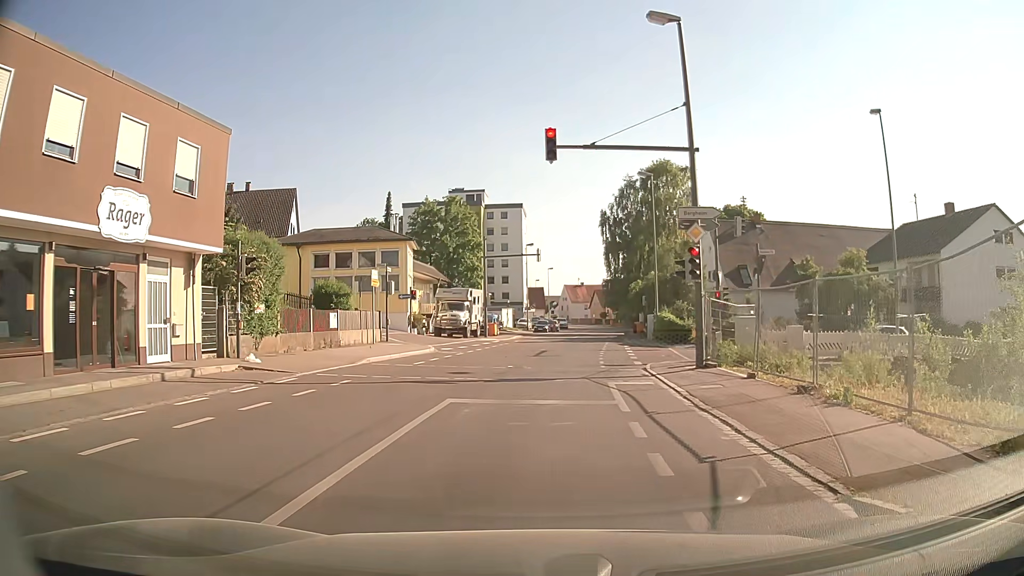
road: secondary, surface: asphalt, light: Day
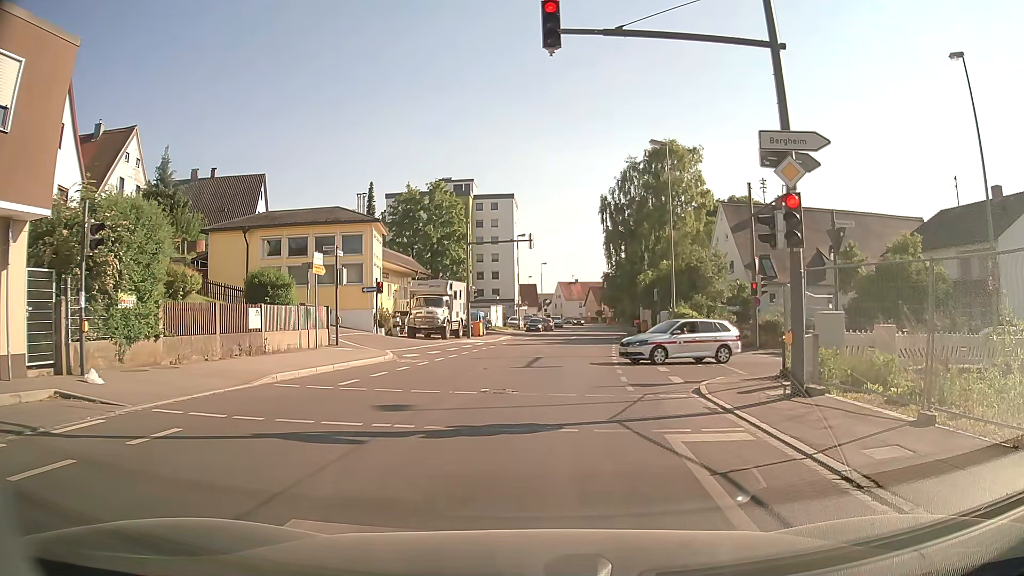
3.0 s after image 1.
(0.0, +7.2) m; +1°
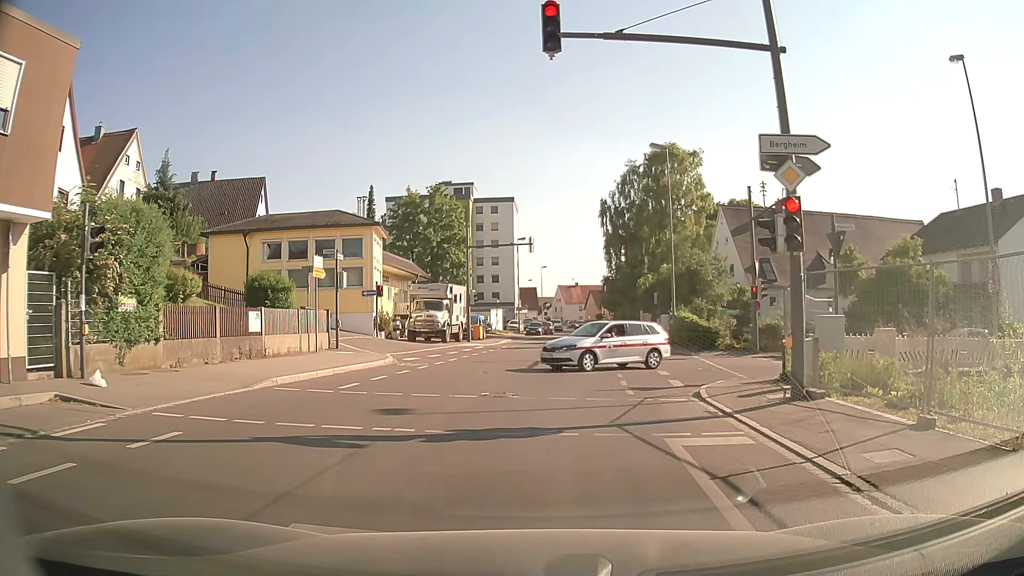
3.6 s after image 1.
(0.0, +0.1) m; 0°
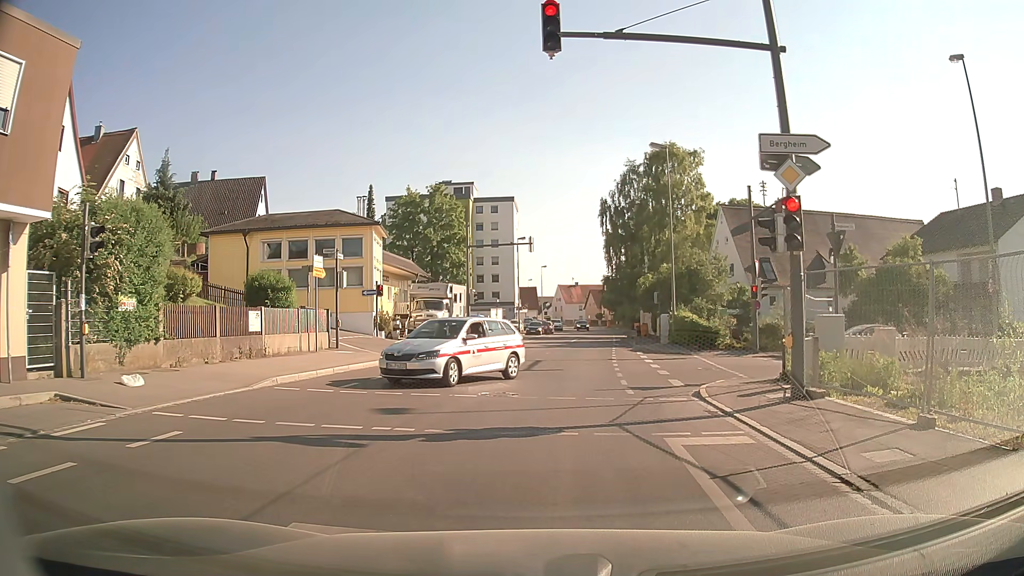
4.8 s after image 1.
(0.0, 0.0) m; 0°
(0, +10) (+1, +20) (+2, +30) (+3, +40) (+4, +50) (+5, +60) (+6, +70) (+7, +80) (+8, +90) (+9, +100) m
